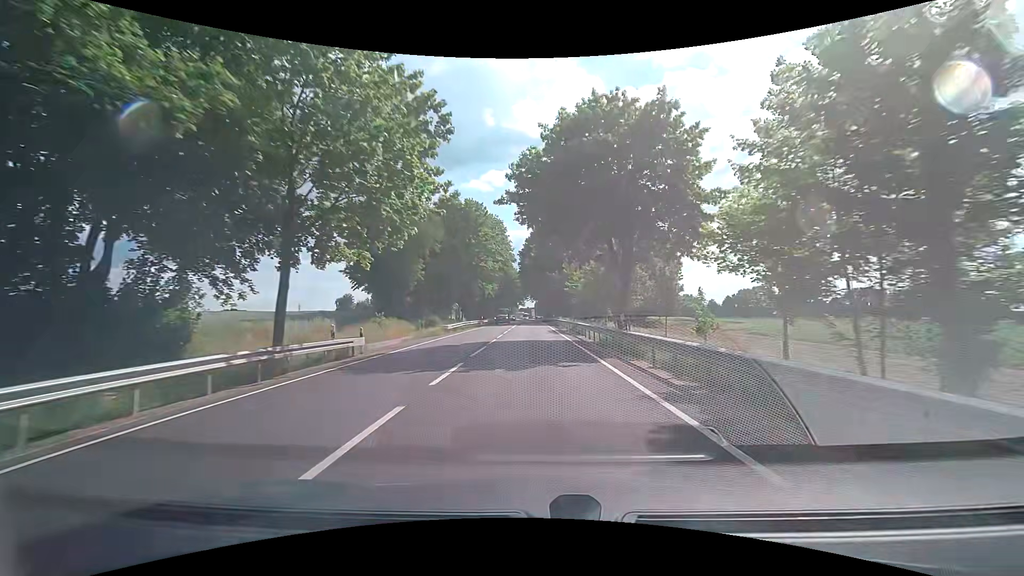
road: primary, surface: asphalt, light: Day
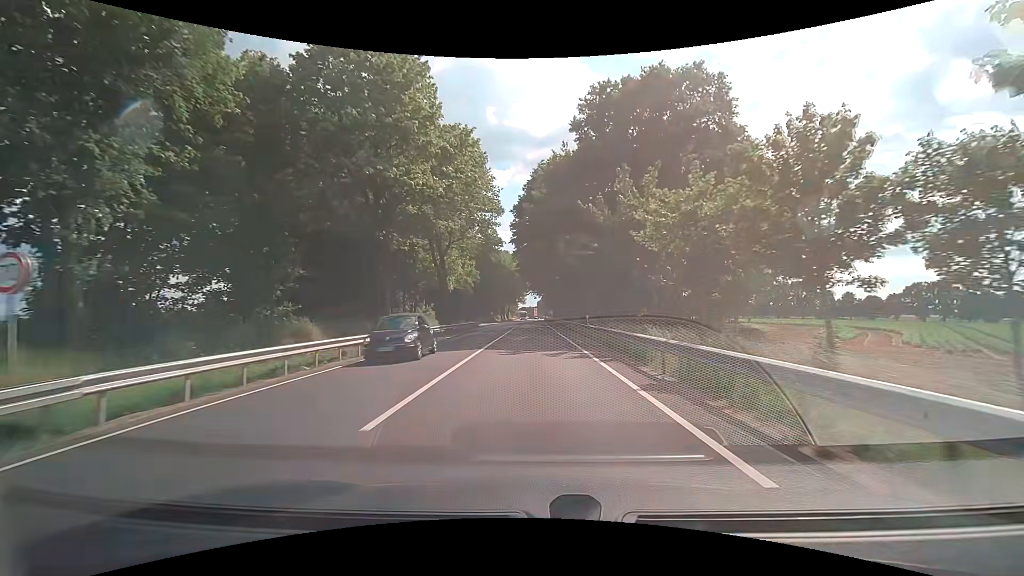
(-0.1, +41.3) m; -1°
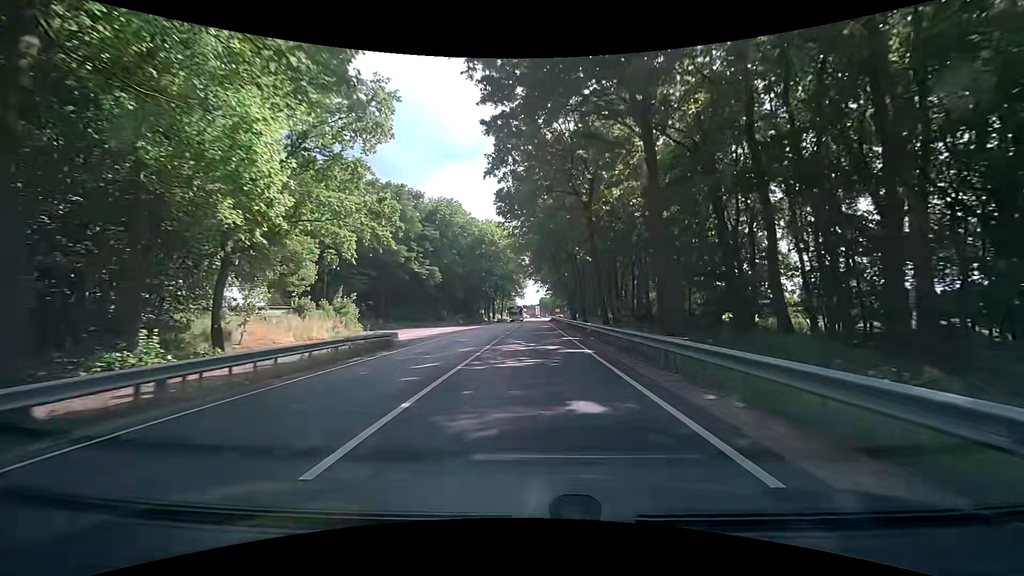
(+0.2, +40.8) m; 0°
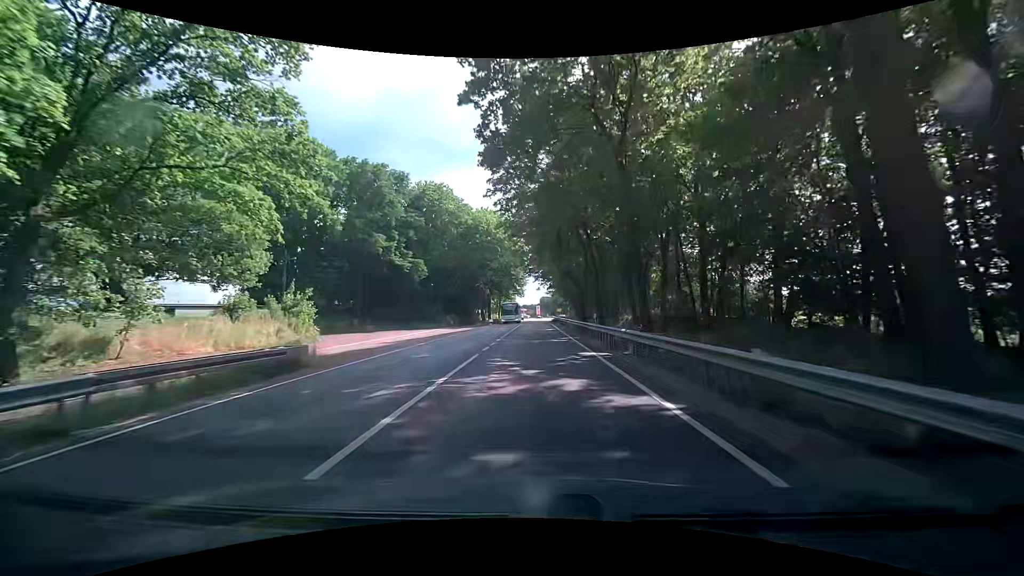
(0.0, +10.2) m; 0°
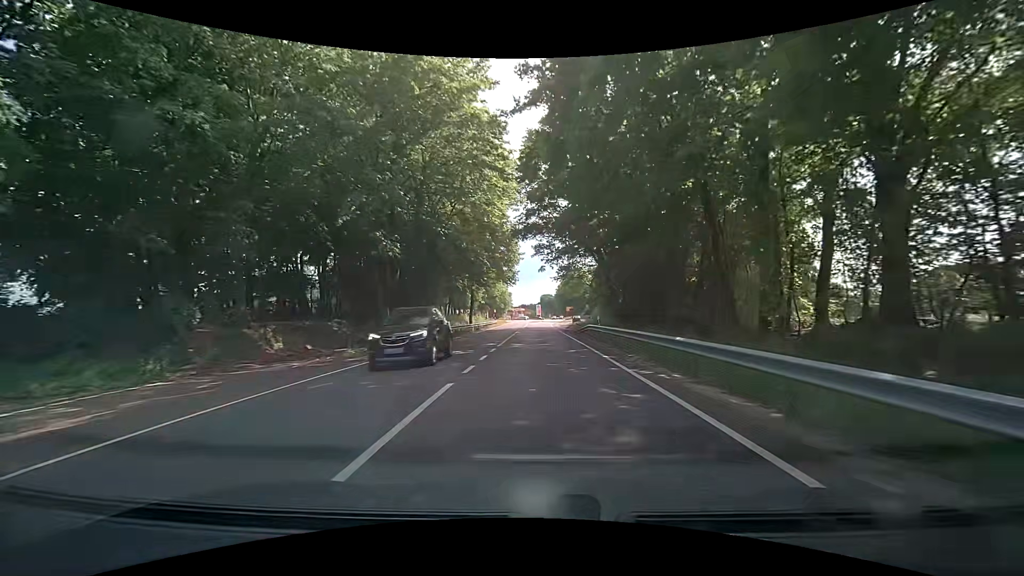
(+0.2, +51.0) m; 0°
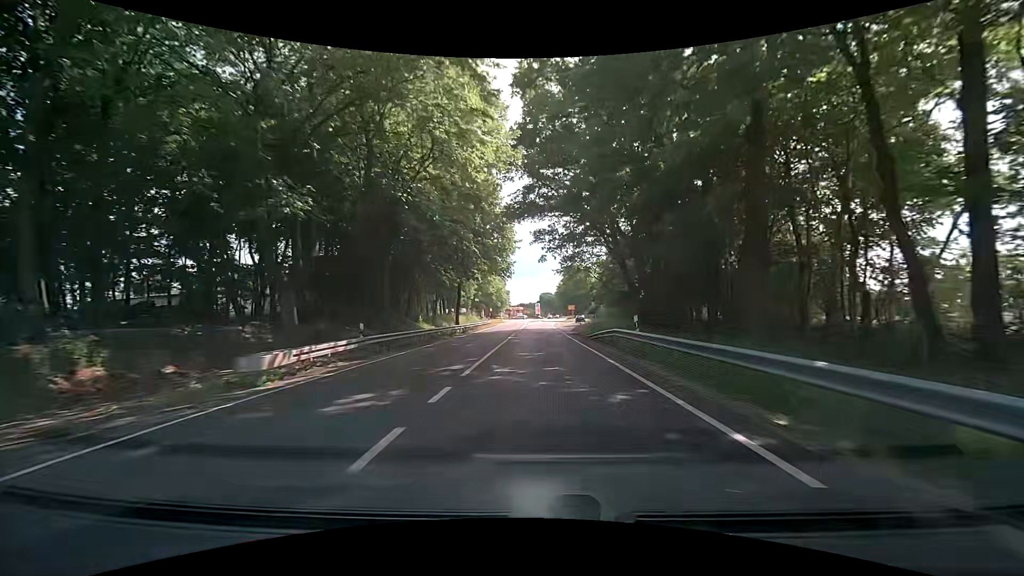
(0.0, +10.2) m; 0°
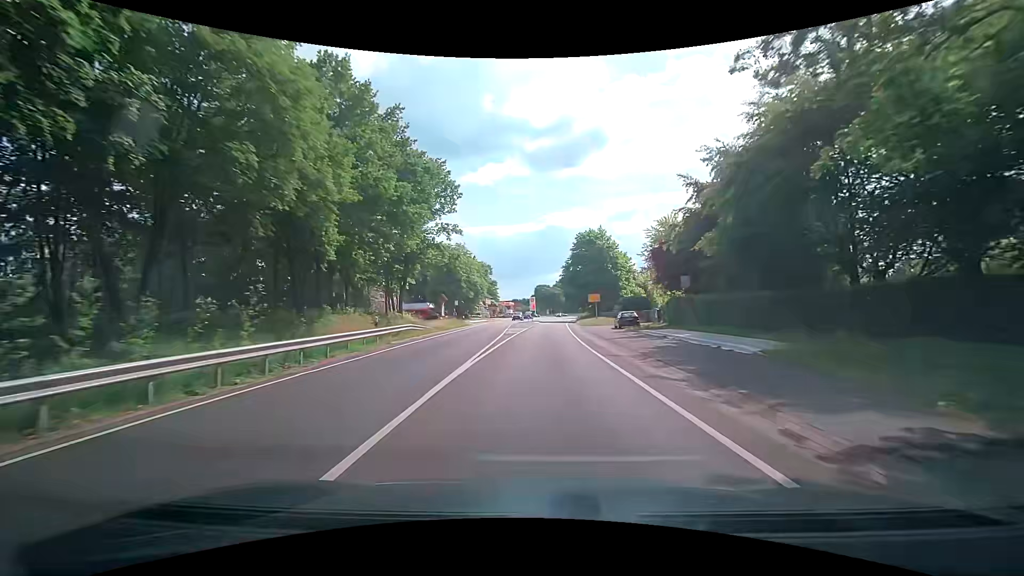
(-0.2, +51.4) m; 0°
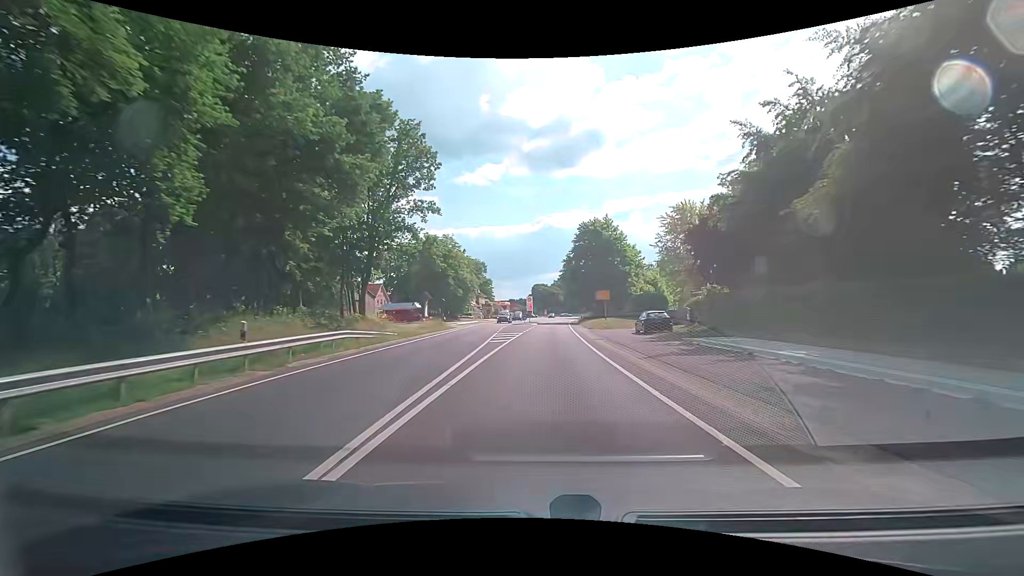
(0.0, +10.4) m; 0°
(0, +10) (0, +20) (0, +30) (+1, +40) (+1, +50) (+2, +60) (+3, +70) (+4, +80) (+4, +90) (+5, +100) m
